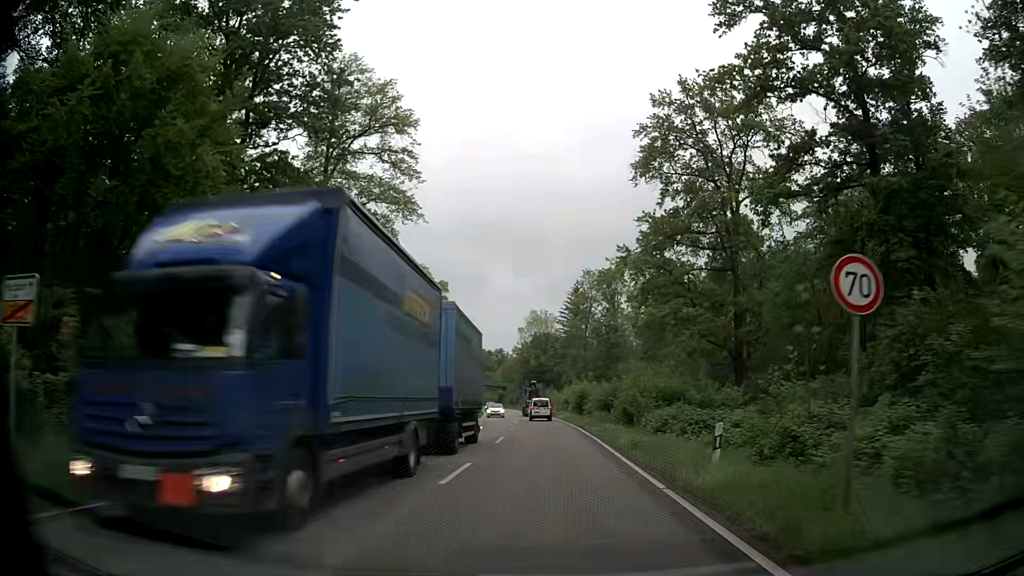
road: secondary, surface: asphalt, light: Day
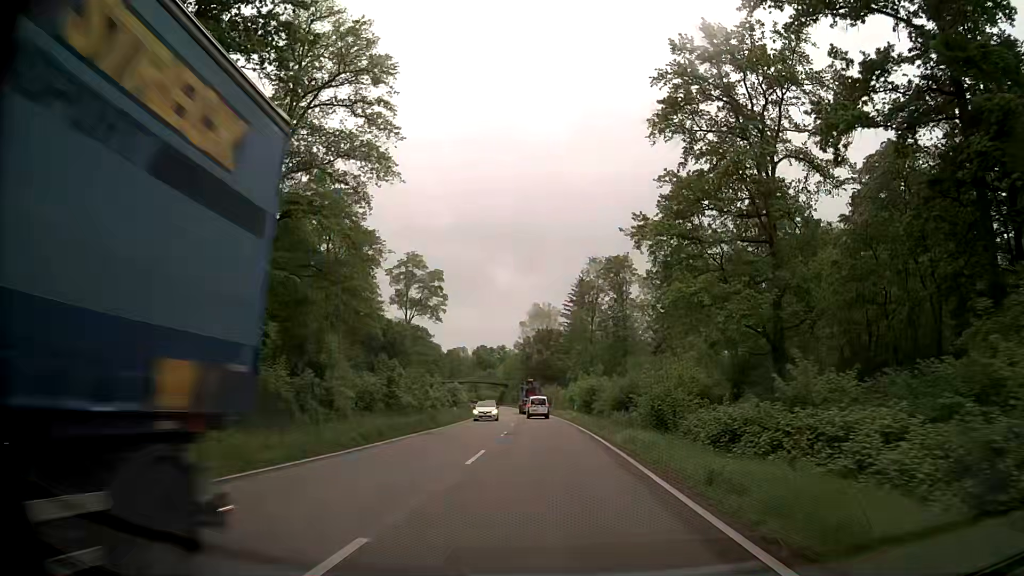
(+0.1, +8.8) m; +1°
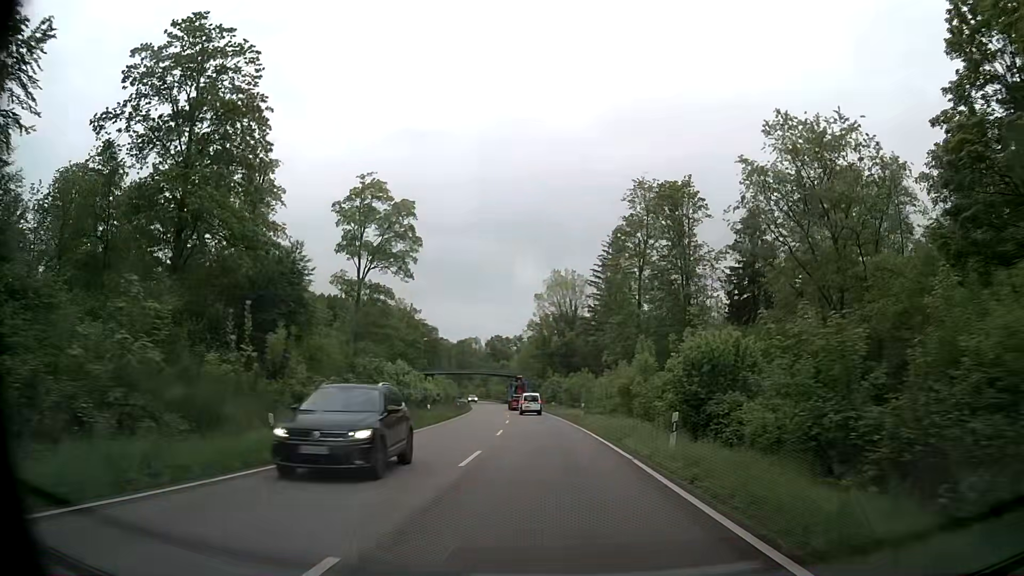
(-0.5, +37.2) m; -2°
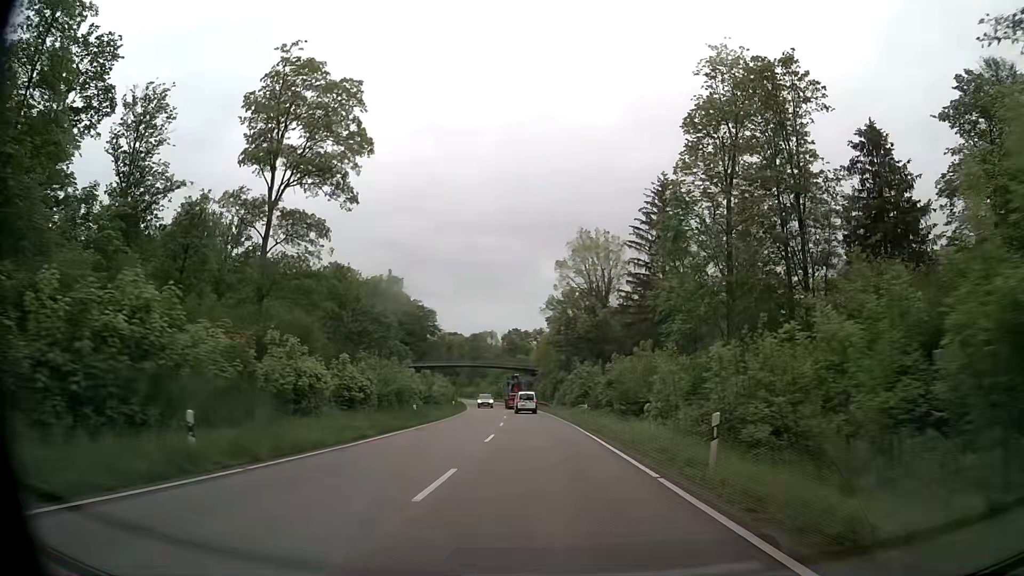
(-0.6, +29.1) m; -2°
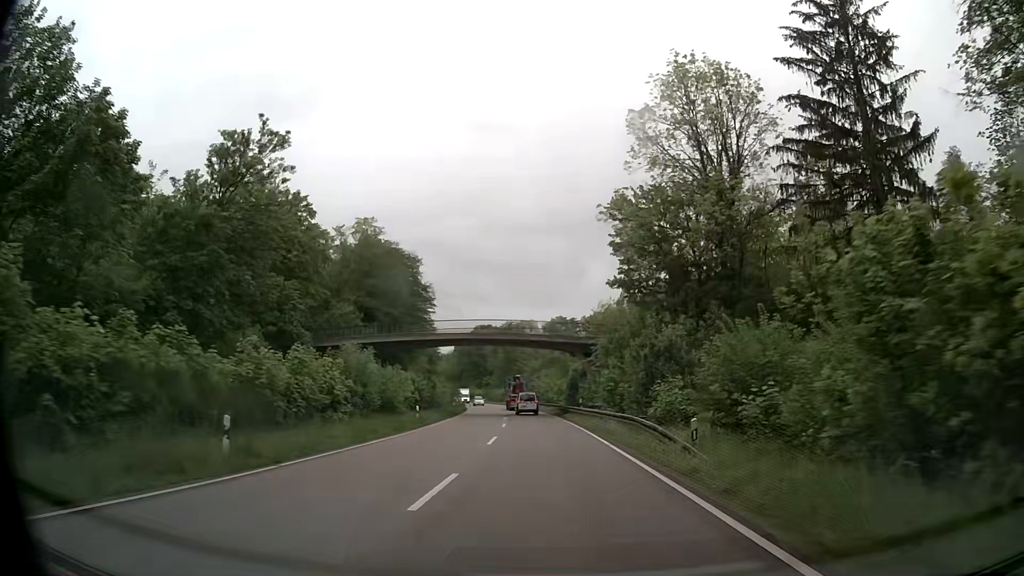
(-1.6, +48.9) m; -4°
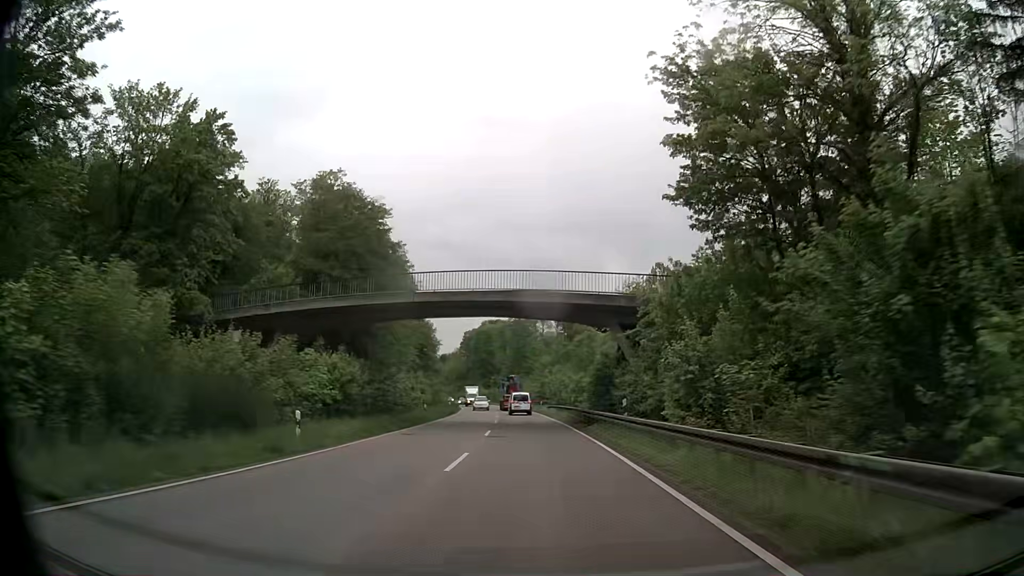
(-0.2, +19.7) m; -1°
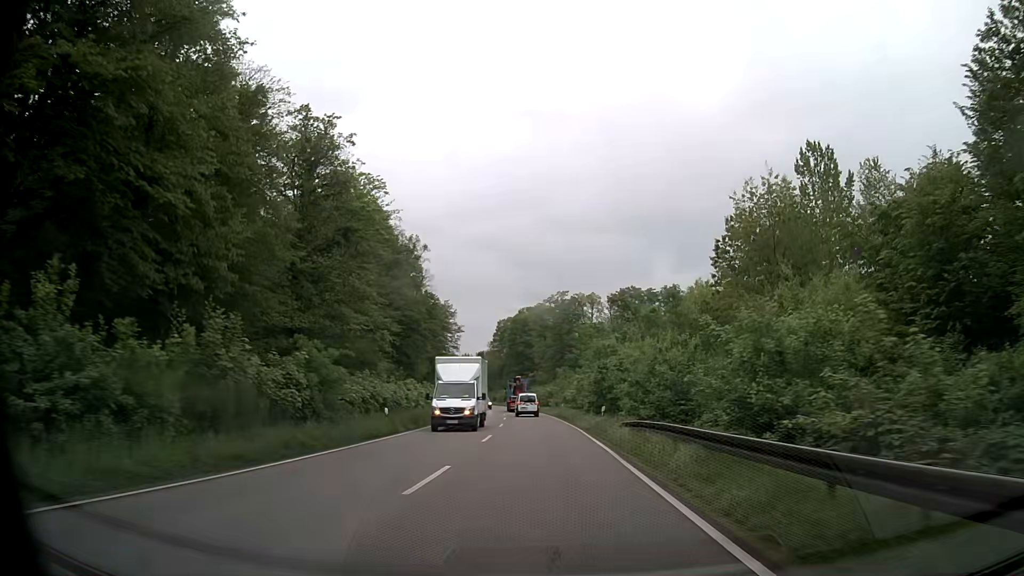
(-1.2, +39.3) m; -4°
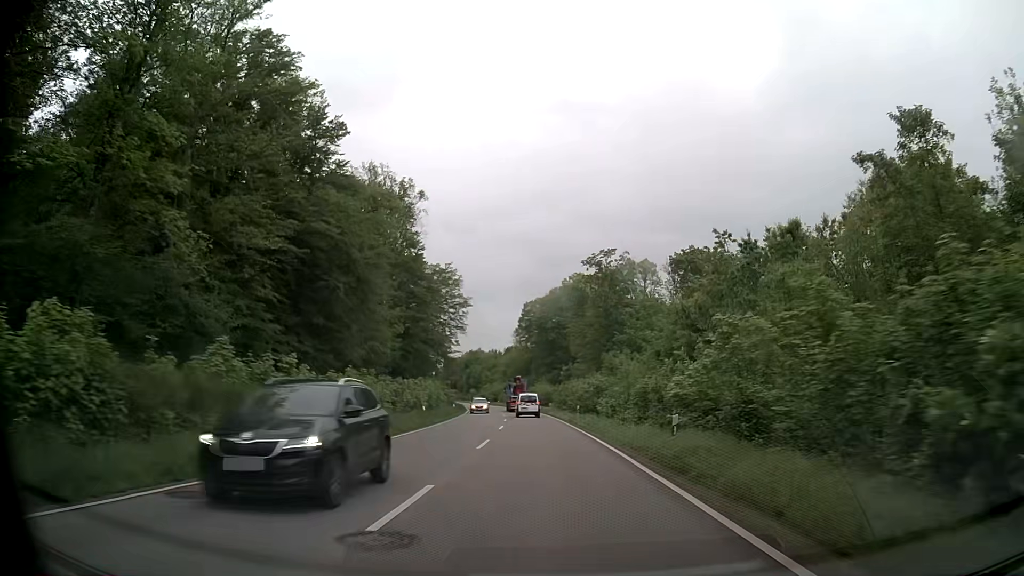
(-1.1, +39.0) m; -3°
(0, +10) (0, +20) (0, +30) (-1, +40) (-1, +50) (-2, +60) (-3, +70) (-4, +80) (-5, +90) (-6, +100) m
